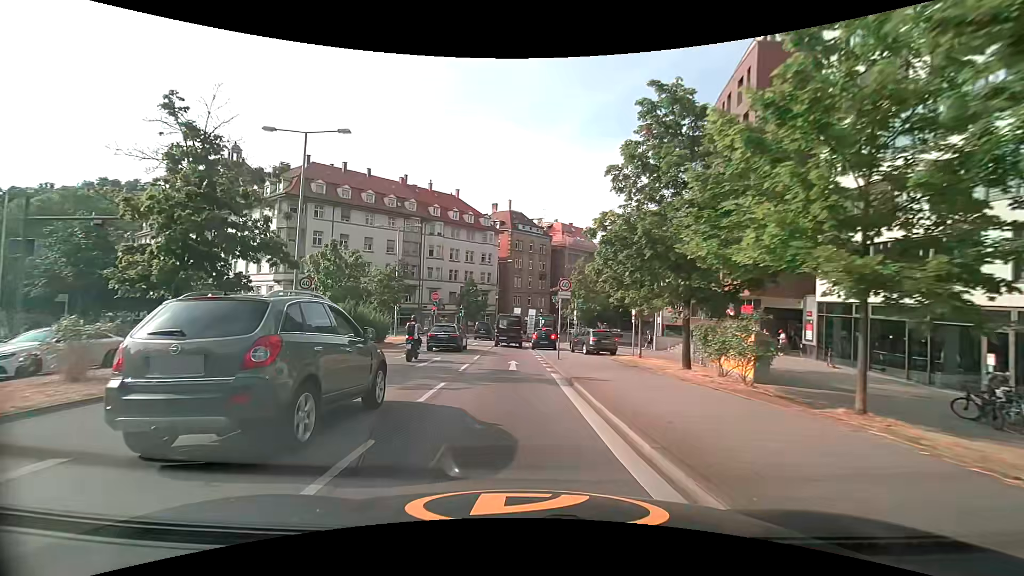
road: primary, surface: asphalt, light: Day
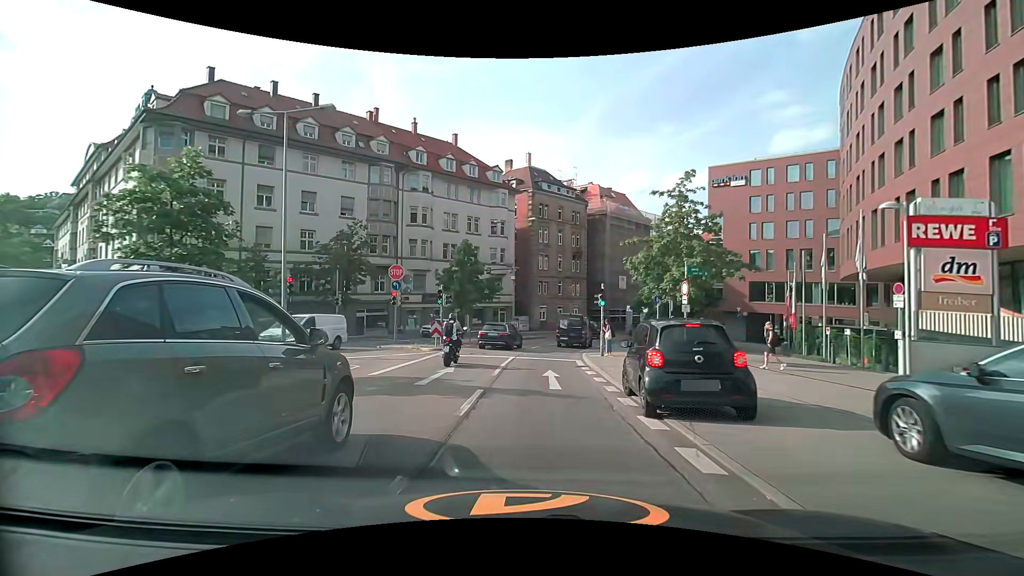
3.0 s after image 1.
(-0.6, +25.4) m; -2°
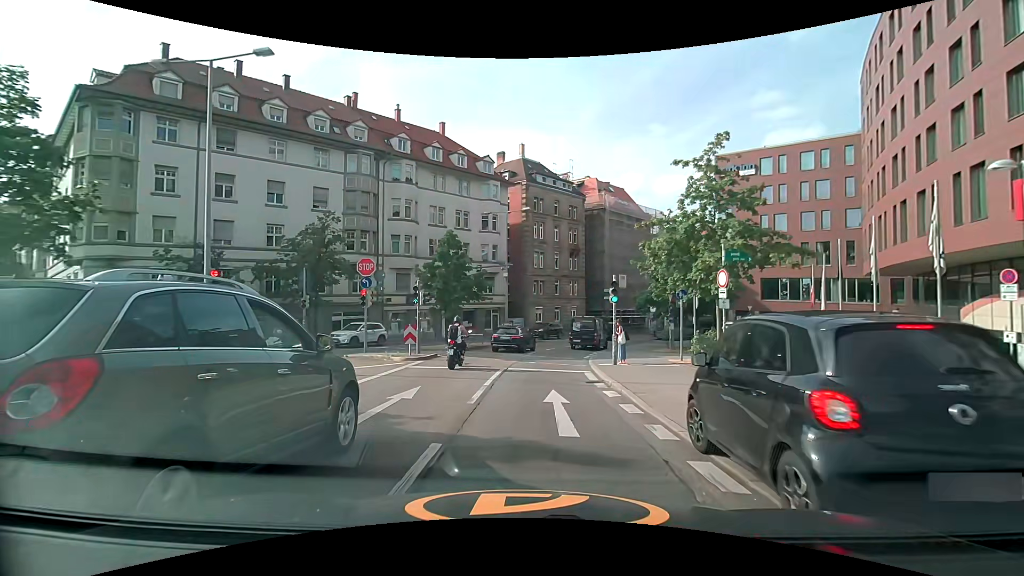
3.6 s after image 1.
(+0.1, +4.5) m; +1°
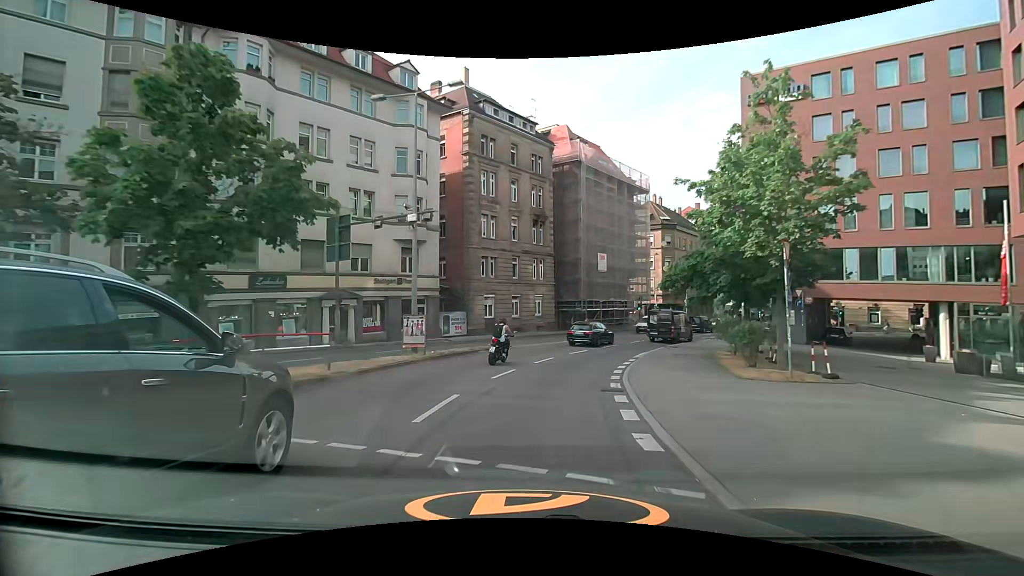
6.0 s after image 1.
(+1.0, +20.0) m; +5°
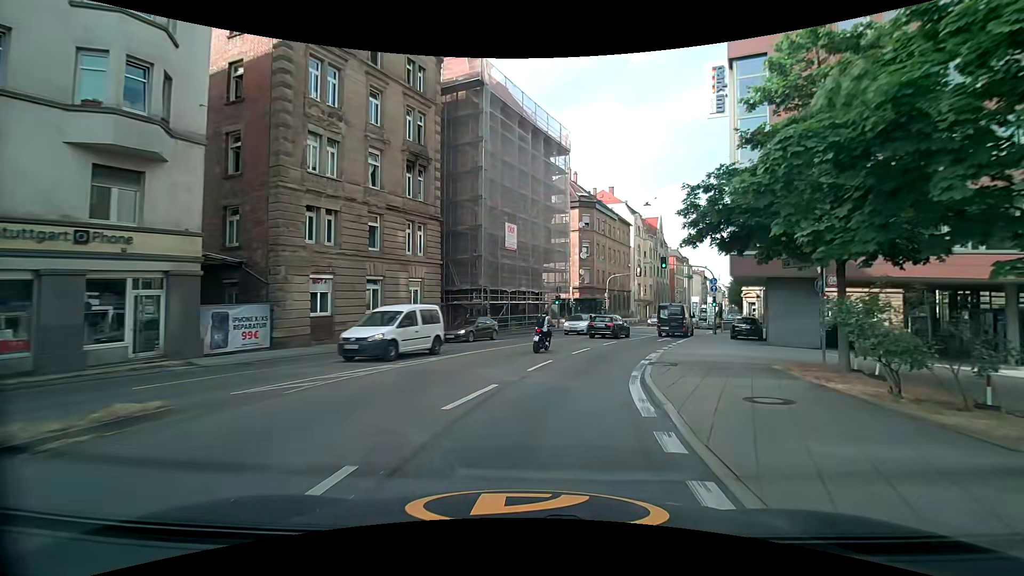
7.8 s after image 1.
(+1.5, +17.0) m; +12°
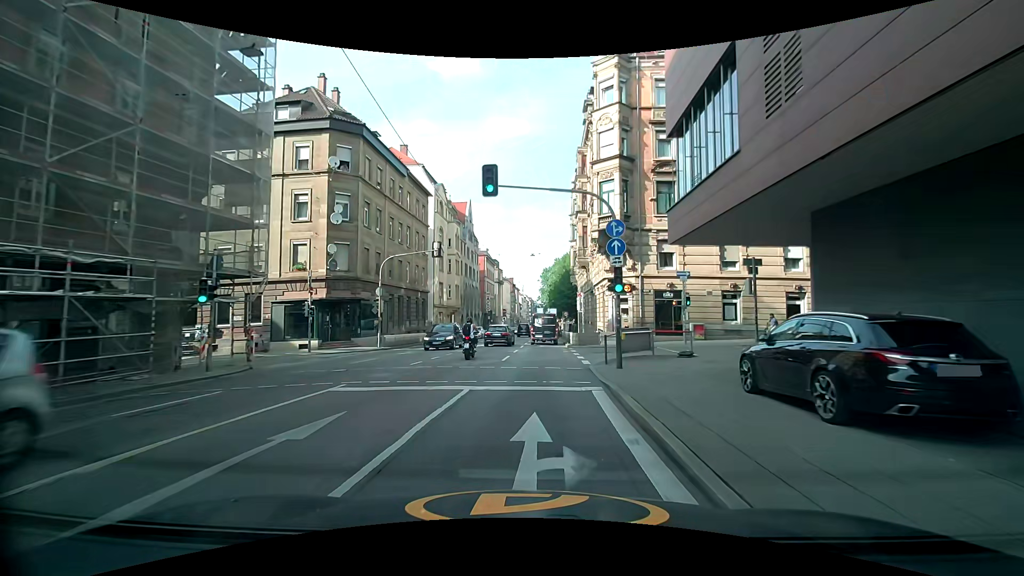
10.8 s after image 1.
(+6.1, +27.9) m; +21°
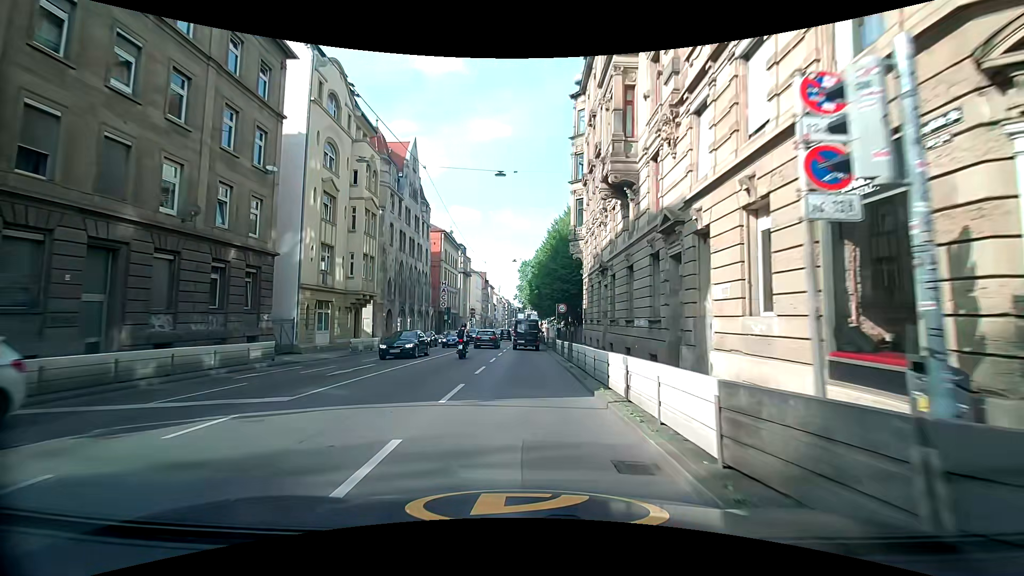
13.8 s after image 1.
(+1.3, +29.3) m; +3°
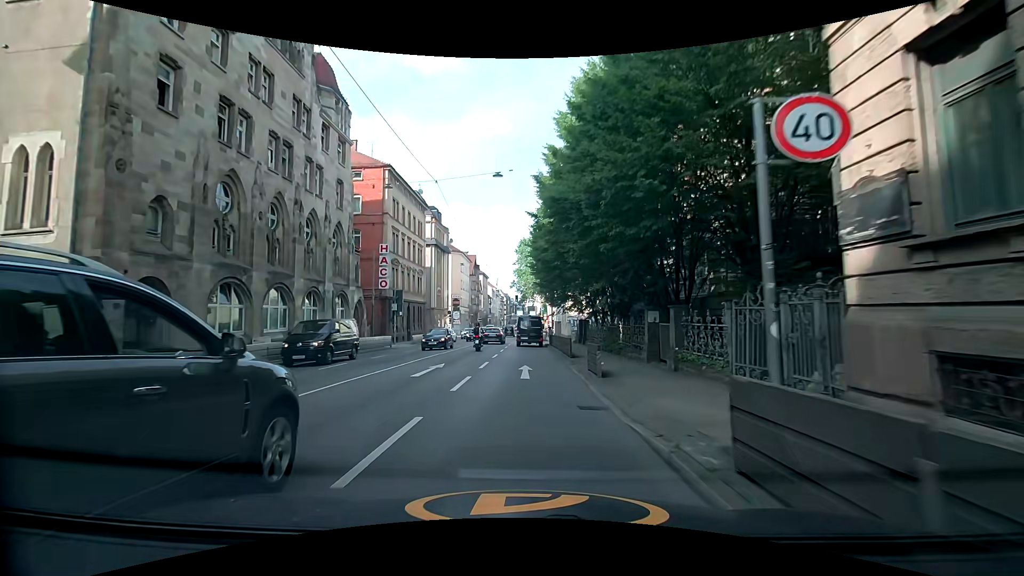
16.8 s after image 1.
(+0.1, +30.3) m; +1°
(0, +10) (0, +20) (0, +30) (-1, +40) (-1, +50) (-1, +60) (-1, +70) (-1, +80) (-2, +90) (-2, +100) m
